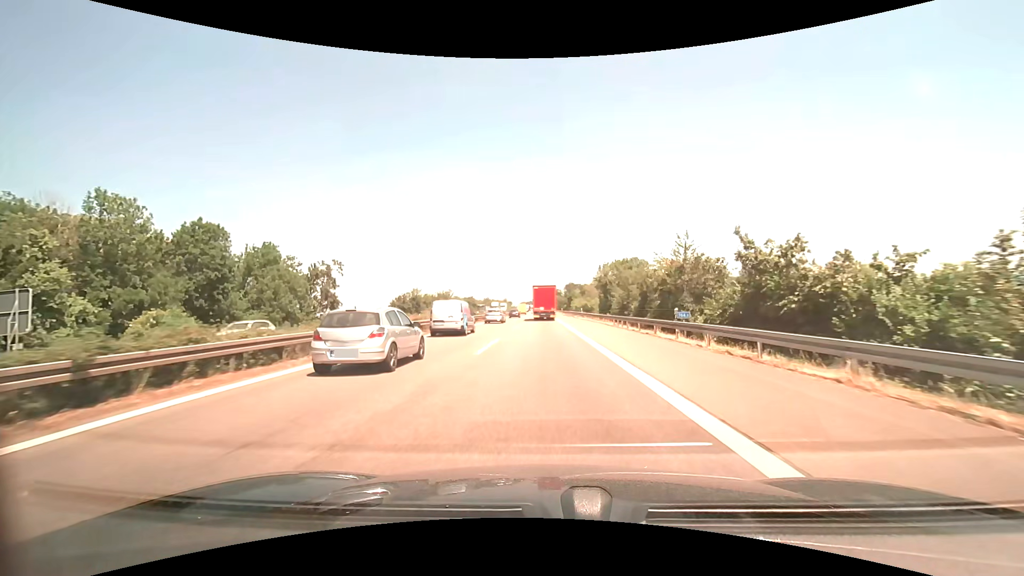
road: motorway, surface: asphalt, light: Day
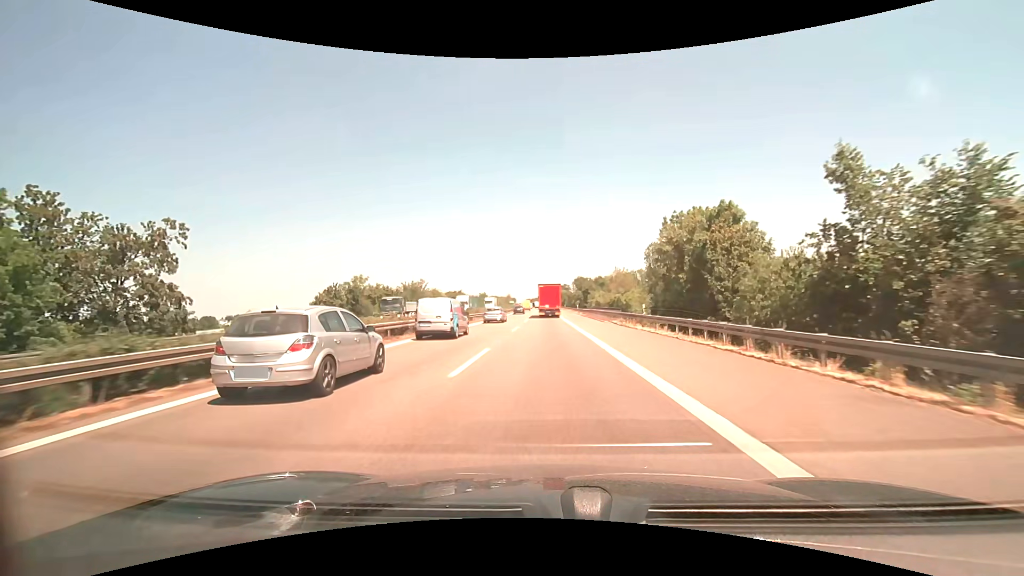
(-0.2, +40.3) m; -1°
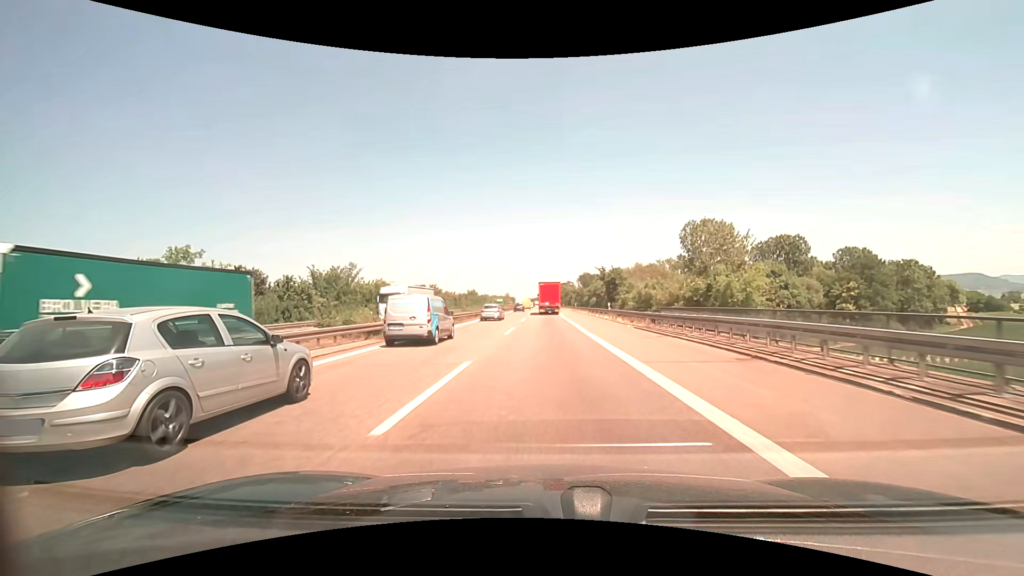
(0.0, +40.5) m; 0°
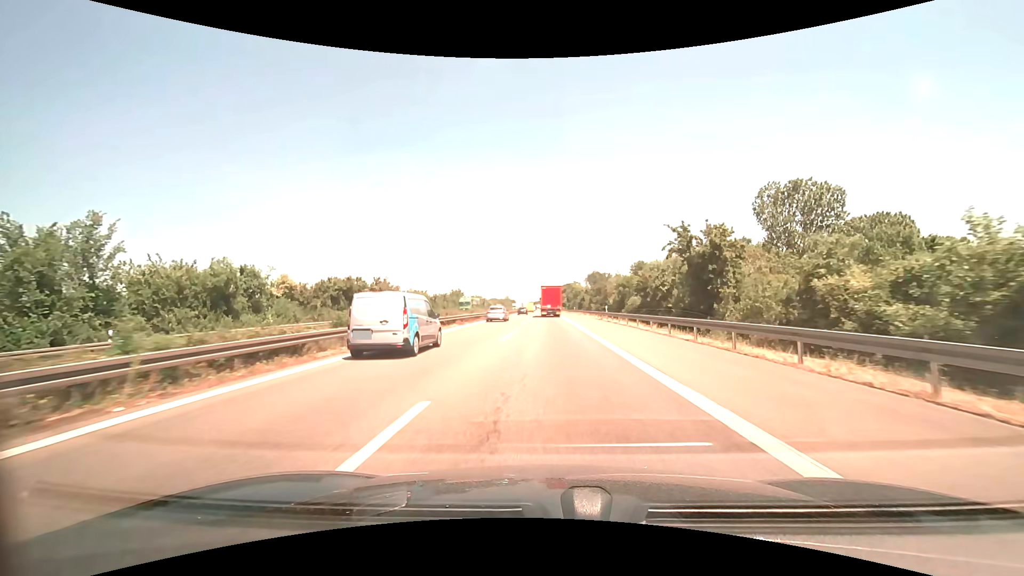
(-0.2, +40.5) m; 0°
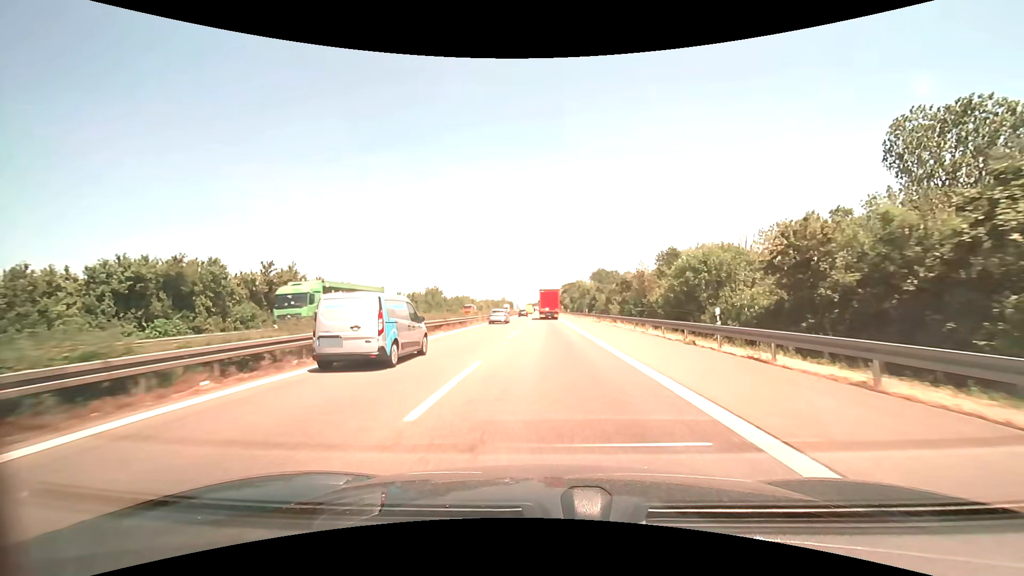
(0.0, +30.9) m; 0°
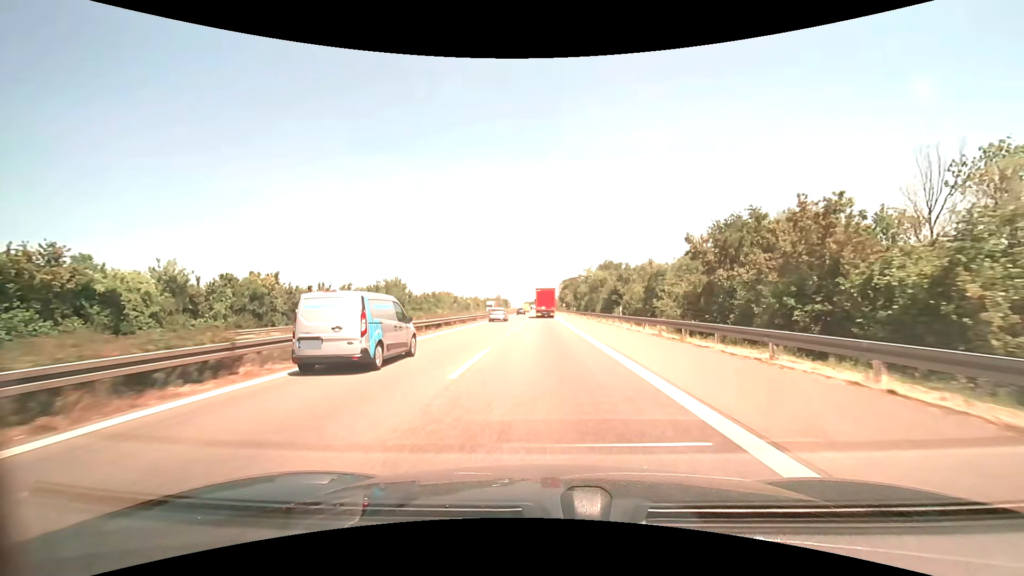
(0.0, +32.3) m; 0°
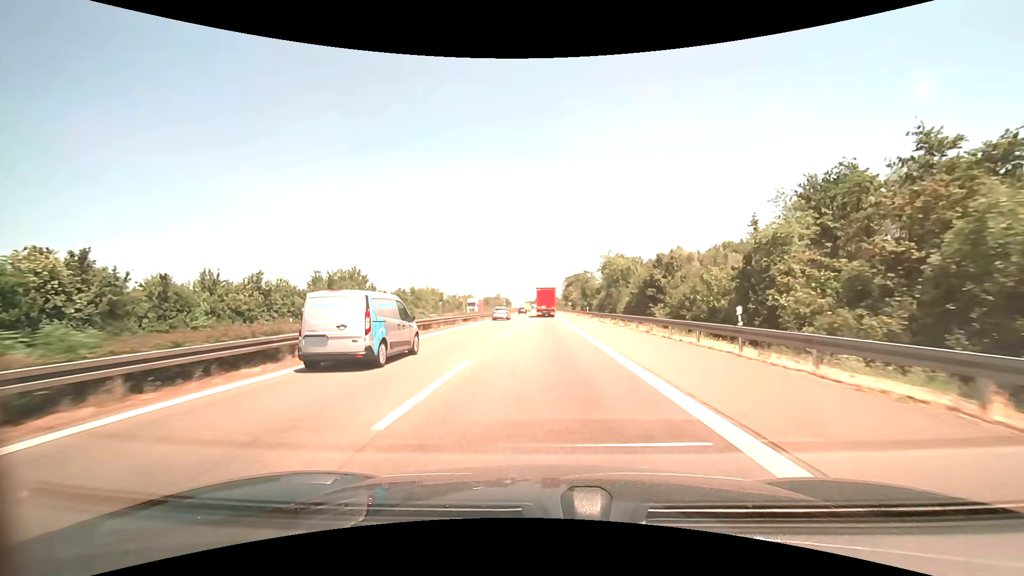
(0.0, +22.3) m; 0°
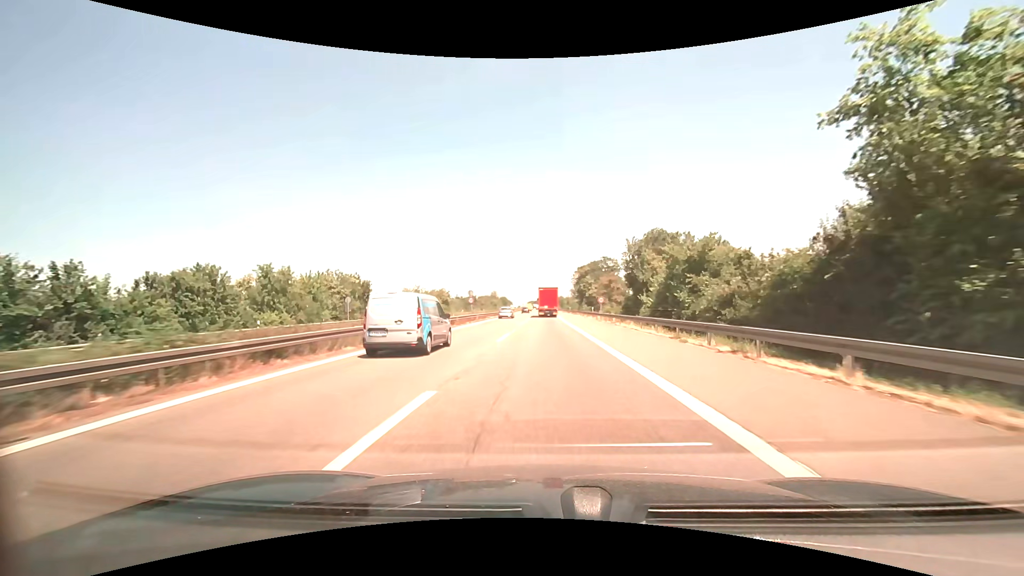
(-0.1, +57.5) m; 0°
(0, +10) (0, +20) (0, +30) (0, +40) (0, +50) (0, +60) (0, +70) (0, +80) (0, +90) (0, +100) m
